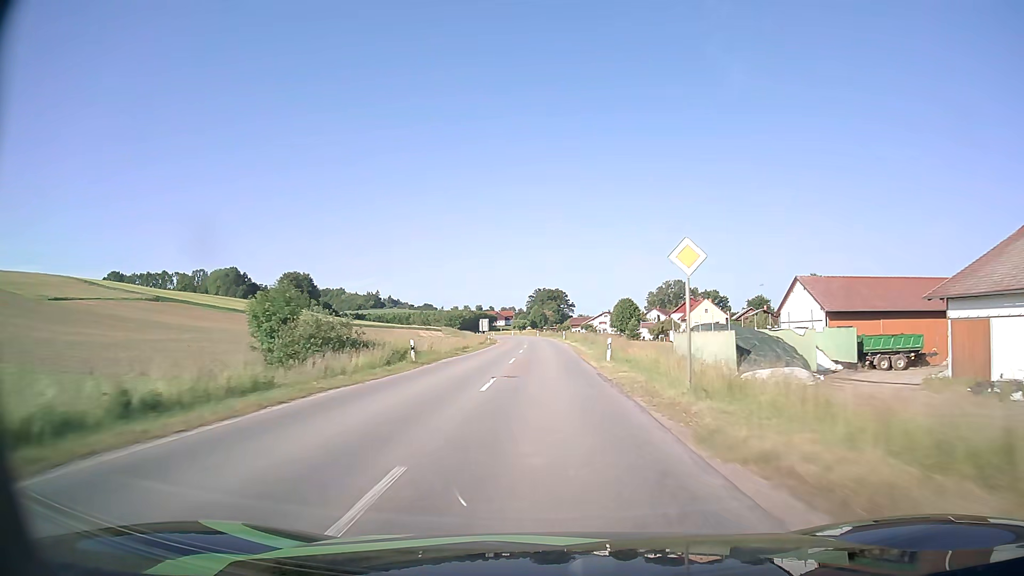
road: secondary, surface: asphalt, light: Day
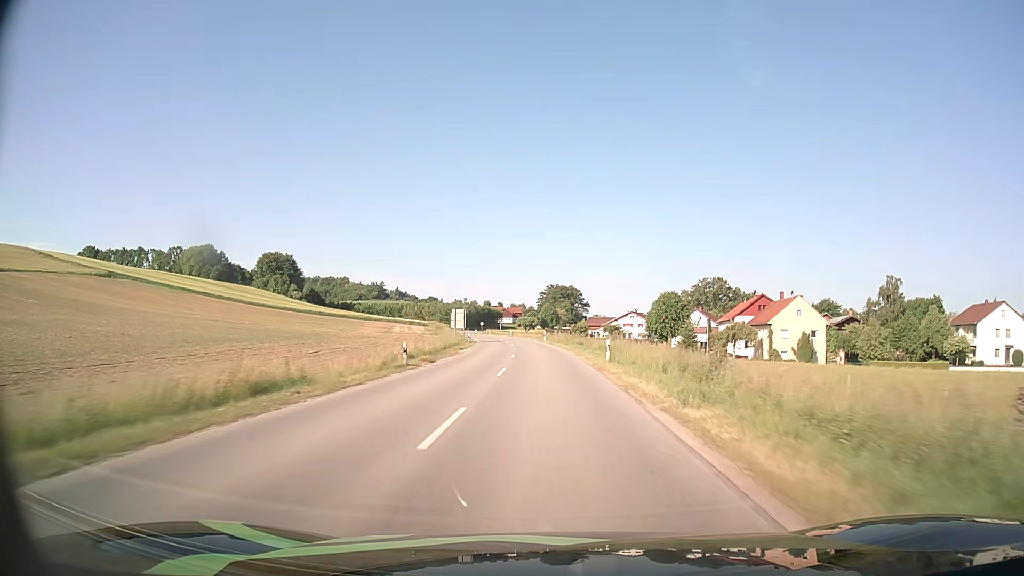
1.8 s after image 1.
(-0.3, +43.1) m; -1°
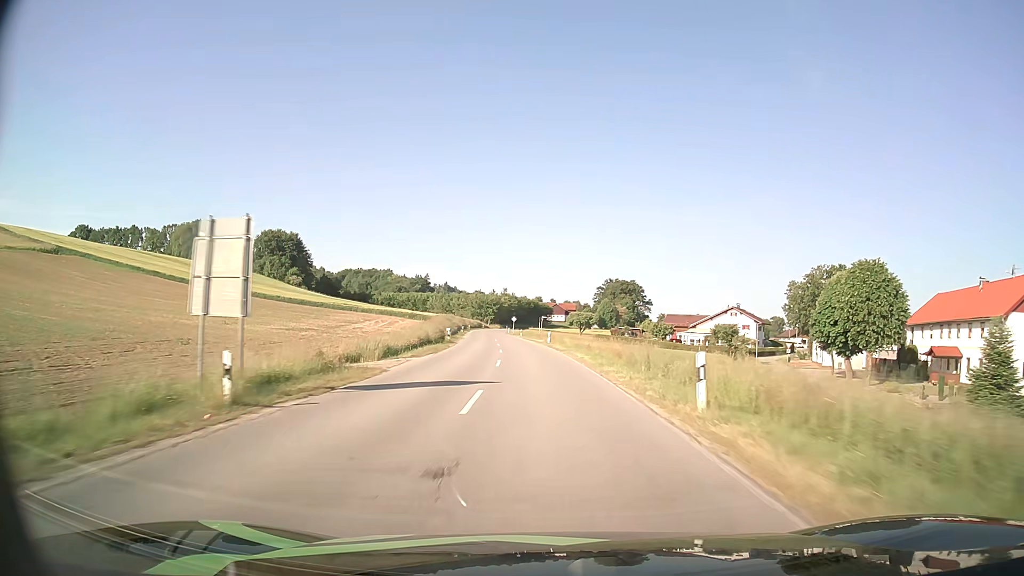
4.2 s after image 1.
(-1.7, +57.4) m; -4°
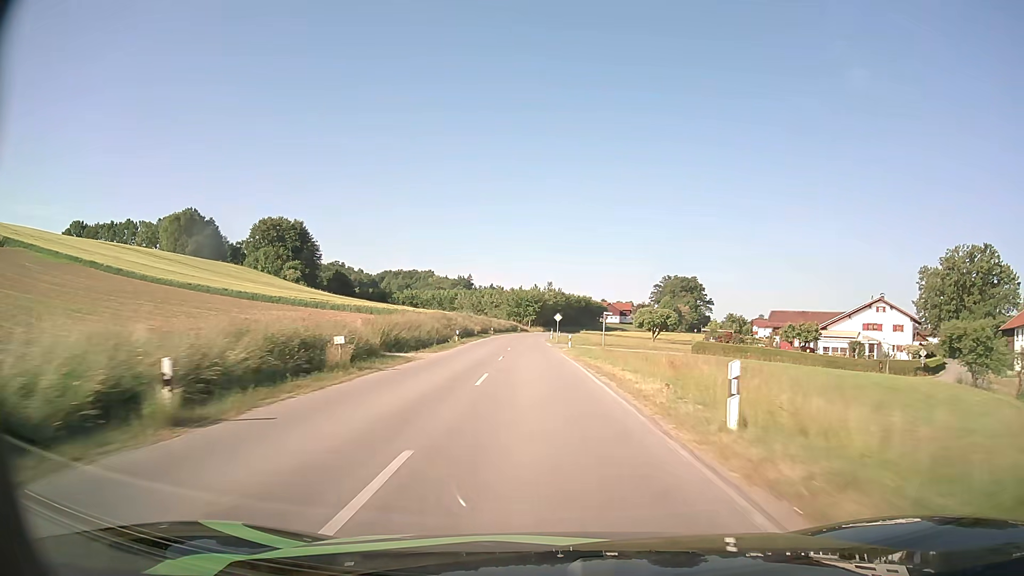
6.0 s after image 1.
(-1.7, +43.2) m; -4°
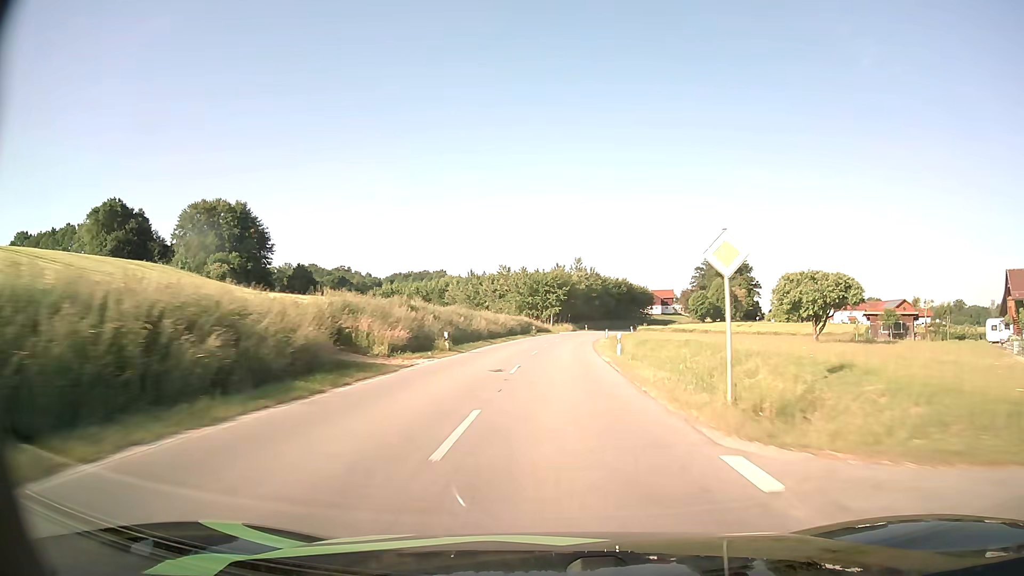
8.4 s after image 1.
(-1.8, +57.0) m; -2°
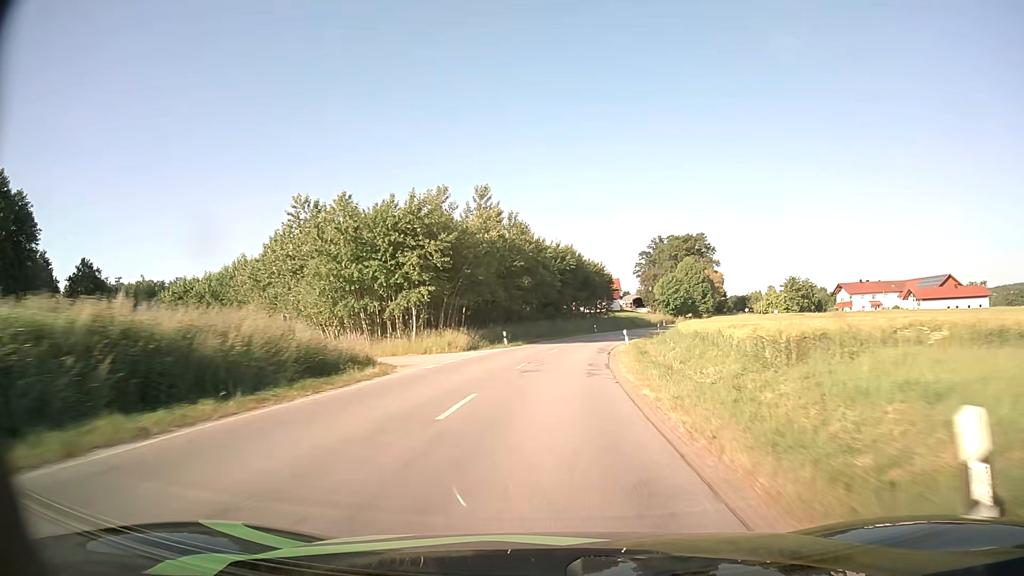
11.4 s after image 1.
(+3.8, +68.2) m; +7°
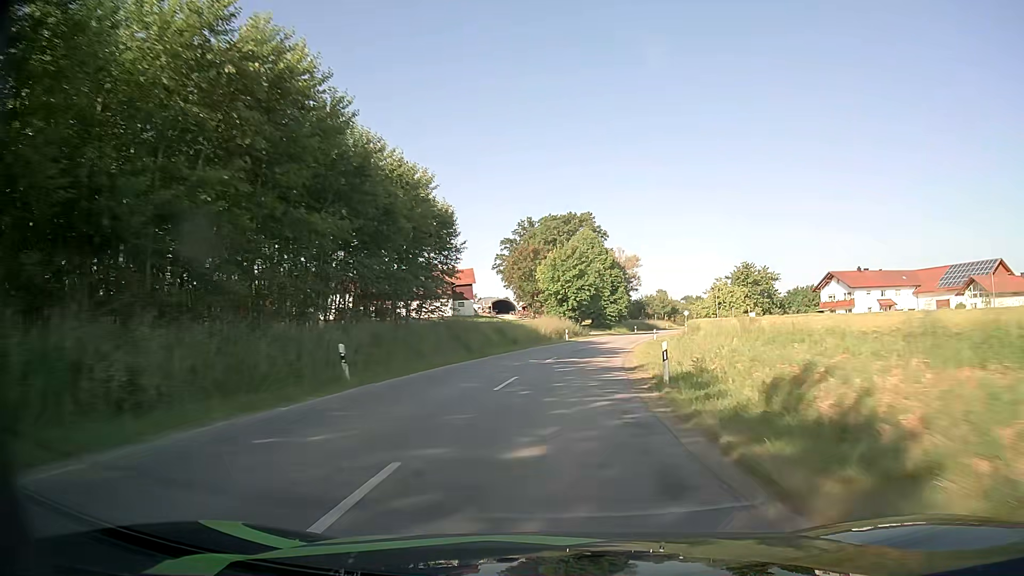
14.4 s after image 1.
(+6.9, +66.5) m; +12°
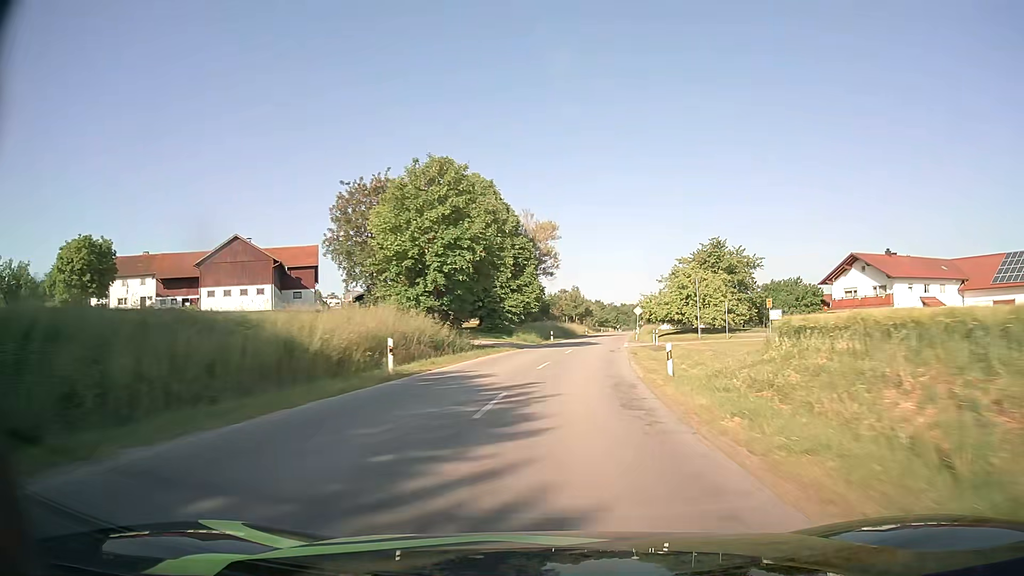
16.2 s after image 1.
(+2.8, +40.3) m; +8°
(0, +10) (+1, +20) (+2, +30) (+3, +40) (+5, +50) (+6, +60) (+8, +70) (+9, +79) (+11, +89) (+12, +99) m
